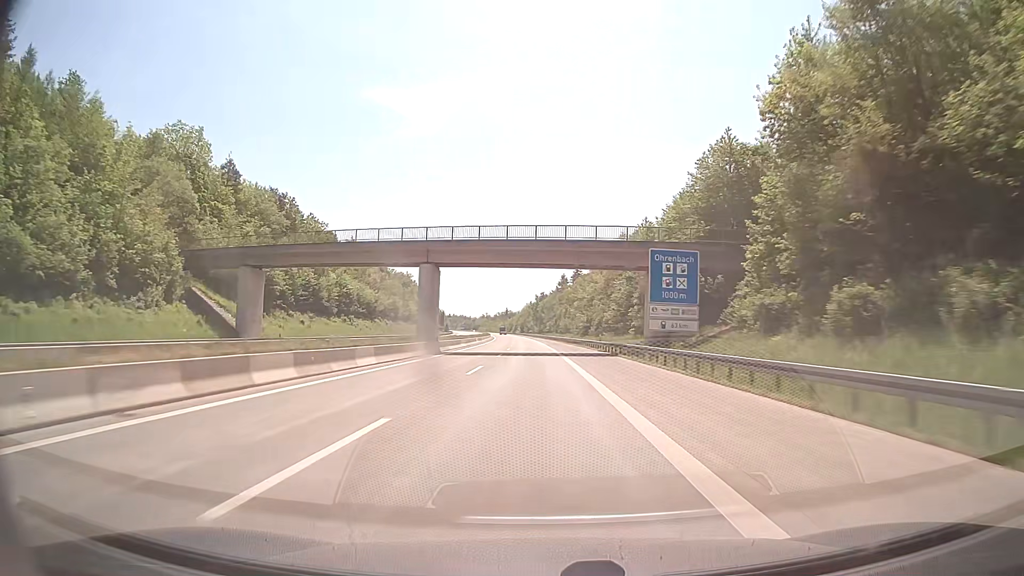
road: motorway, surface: concrete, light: Day
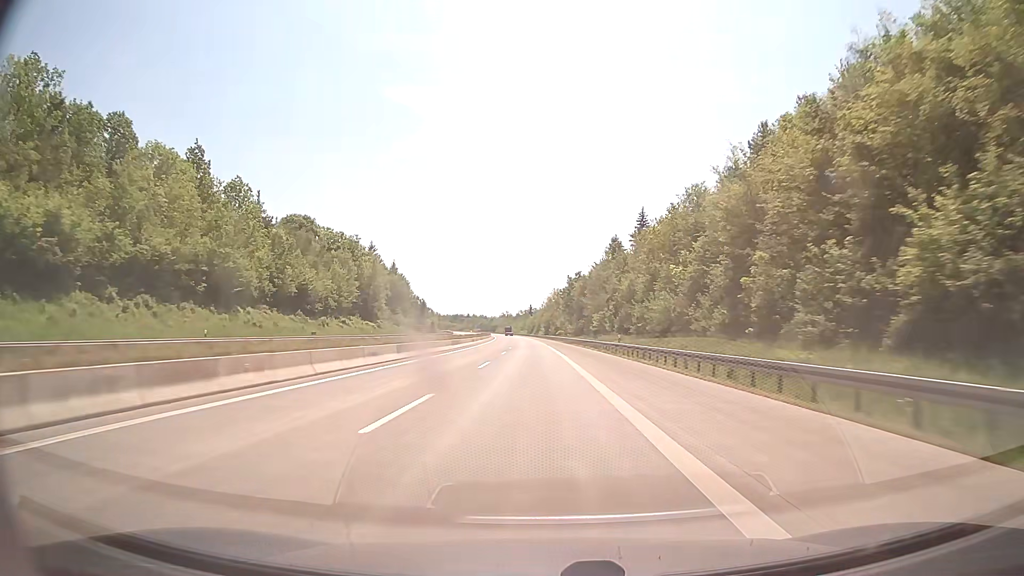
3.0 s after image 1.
(-2.2, +103.7) m; -3°
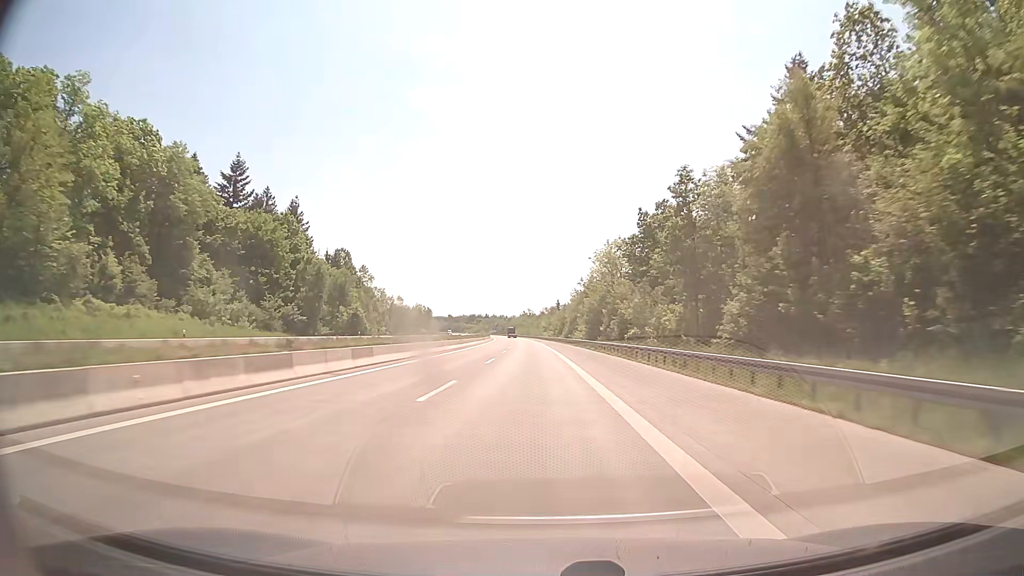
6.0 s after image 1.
(-1.9, +103.8) m; -2°
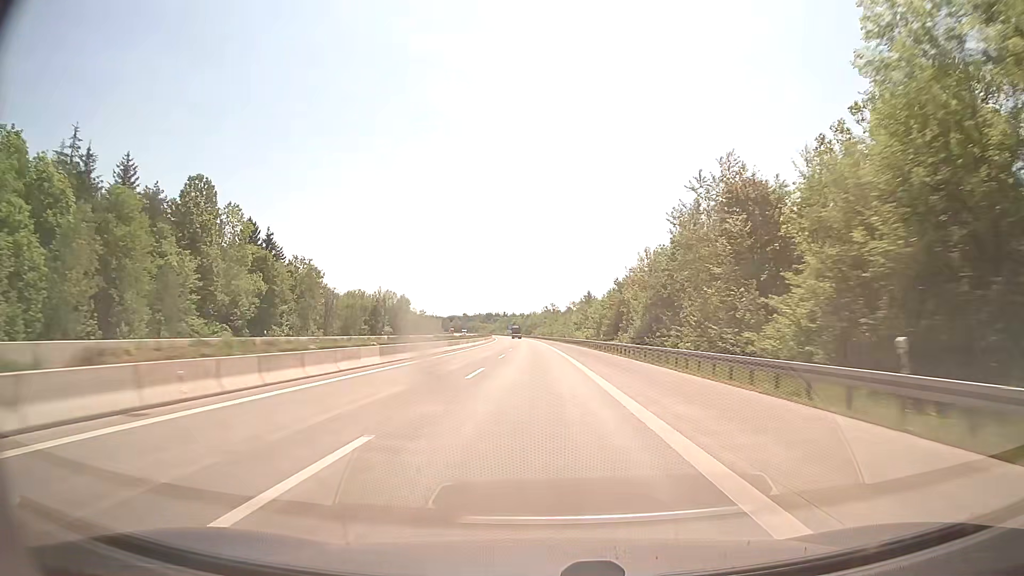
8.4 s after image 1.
(-1.8, +83.0) m; -2°
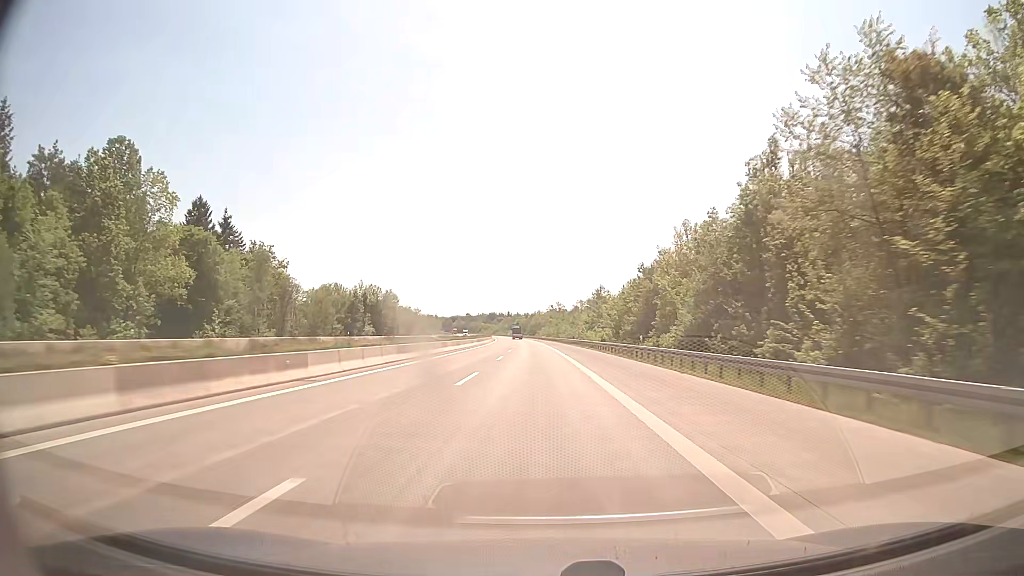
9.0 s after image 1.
(-0.1, +20.7) m; -1°
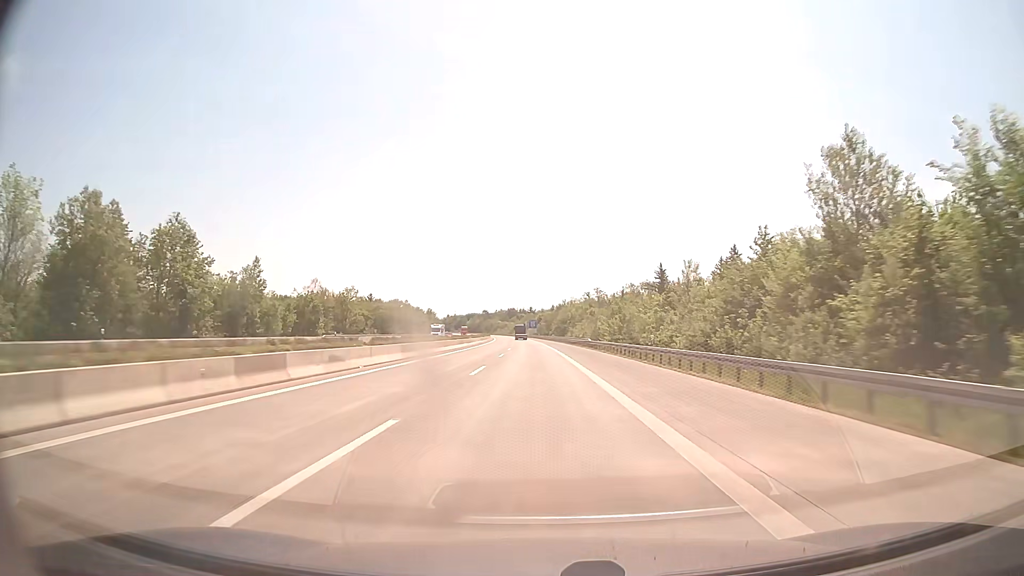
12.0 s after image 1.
(-1.9, +103.8) m; -2°
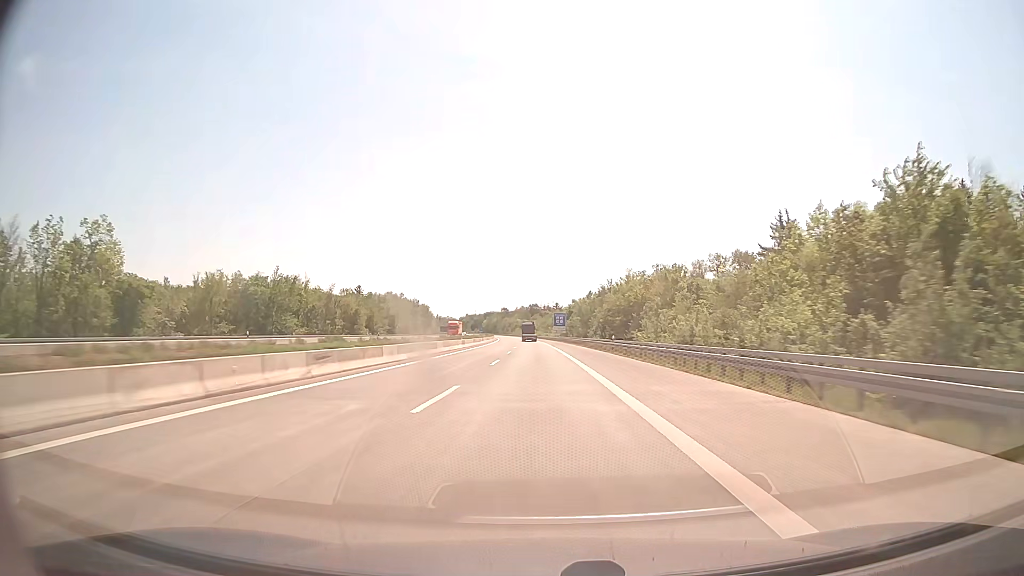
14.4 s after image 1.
(-1.5, +83.0) m; -2°
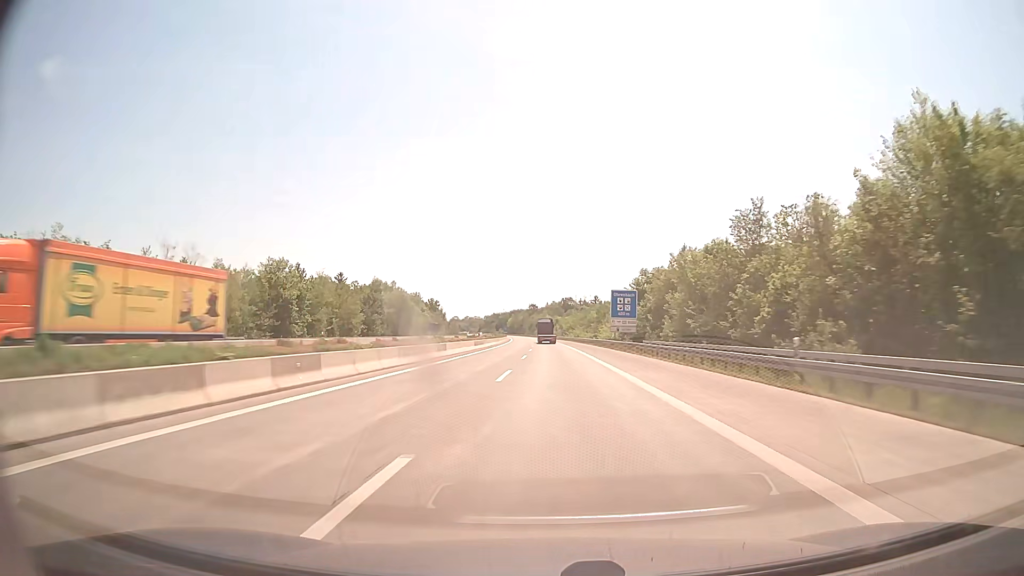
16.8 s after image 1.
(-1.7, +82.2) m; -3°
(0, +10) (0, +20) (0, +30) (-1, +40) (-1, +50) (-1, +60) (-1, +70) (-2, +80) (-2, +90) (-3, +100) m
